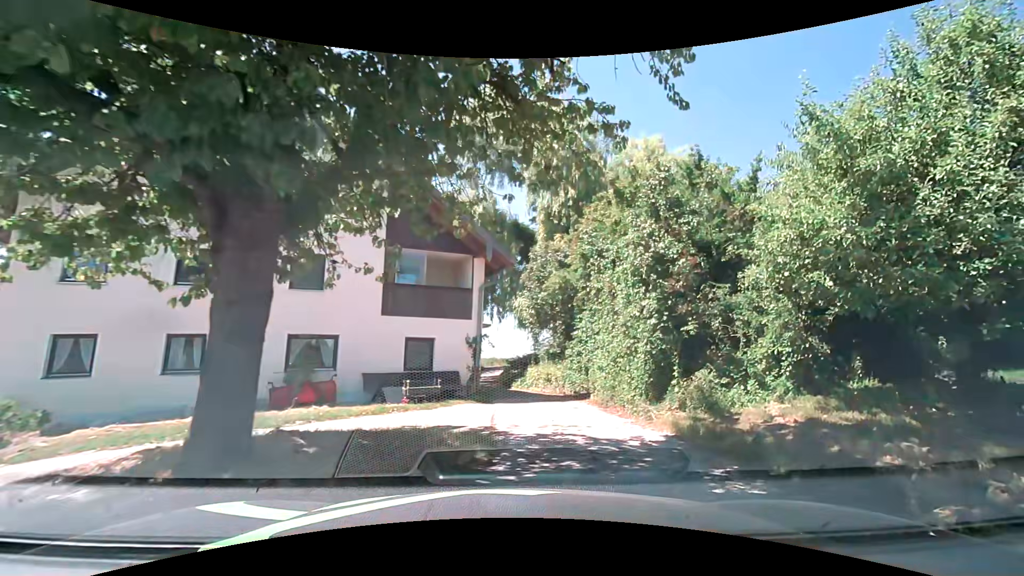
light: Day
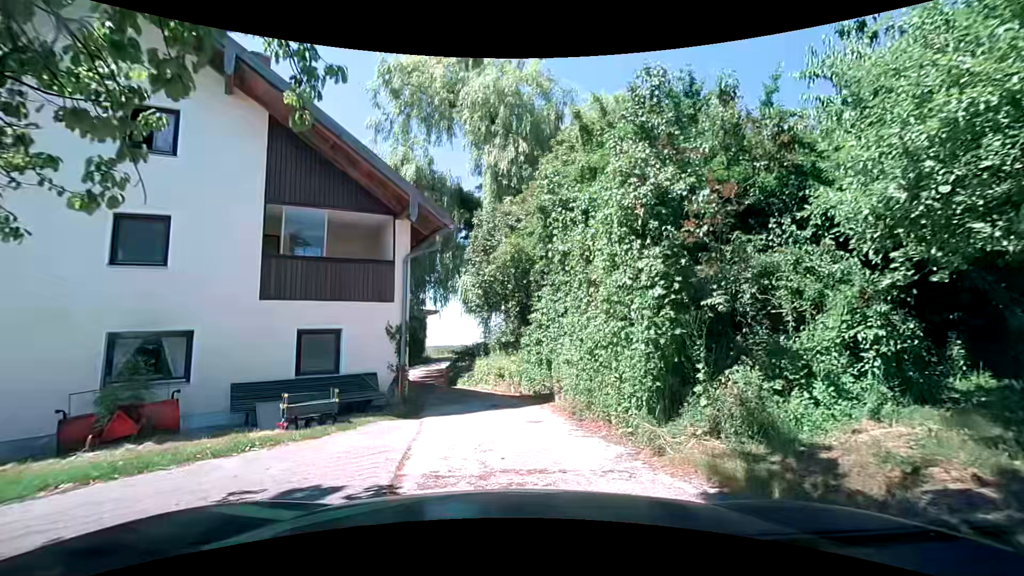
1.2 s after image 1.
(+0.2, +3.8) m; +5°
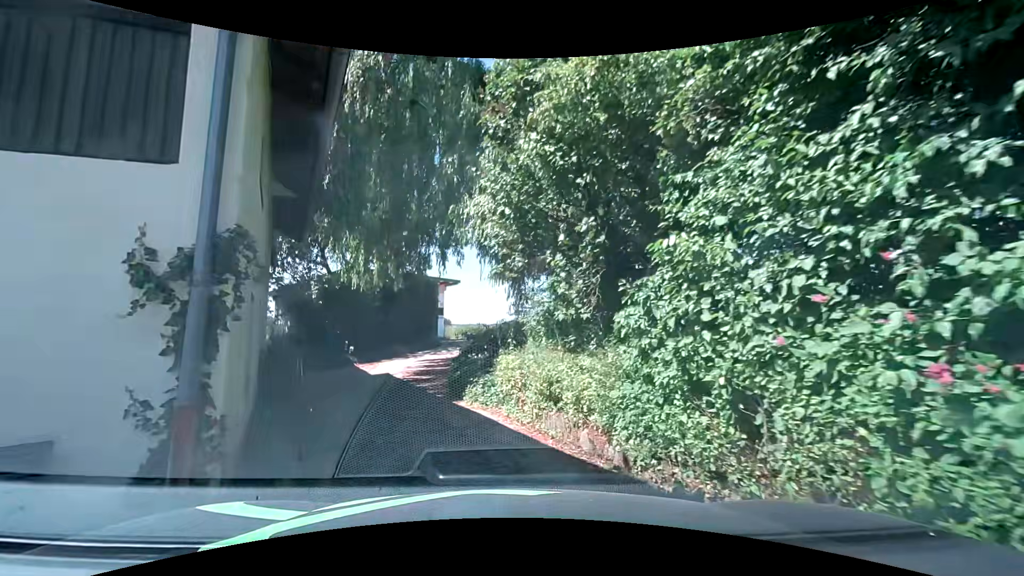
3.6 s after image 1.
(-0.3, +8.4) m; -6°
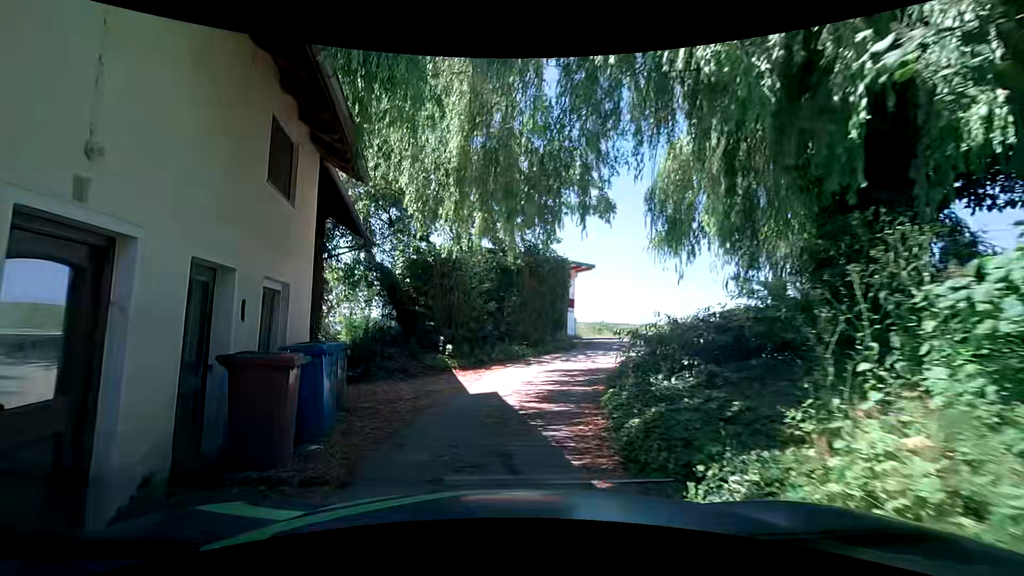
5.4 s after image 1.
(-0.5, +6.3) m; -13°
